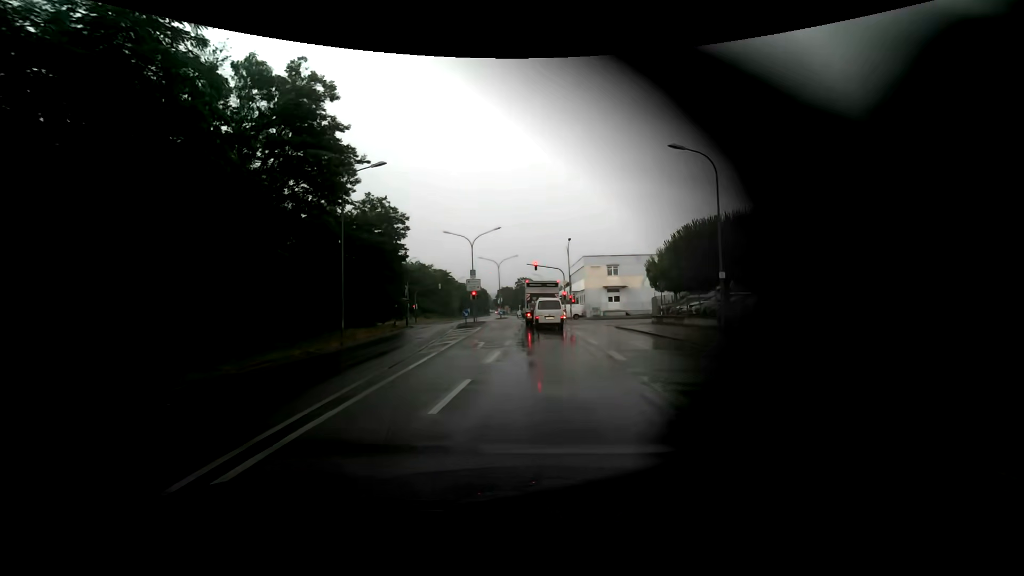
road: secondary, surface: asphalt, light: Day
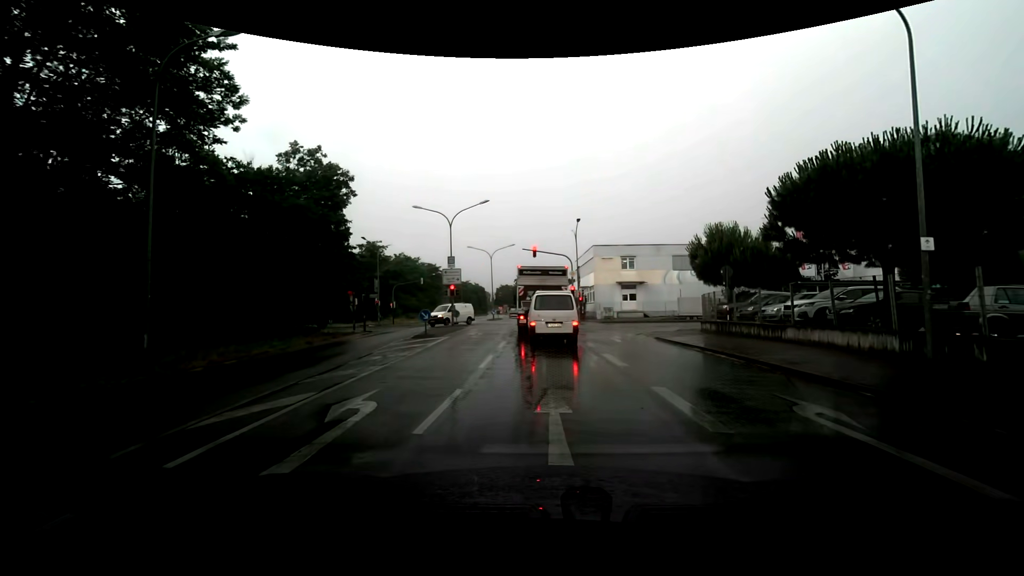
(+0.1, +12.7) m; 0°
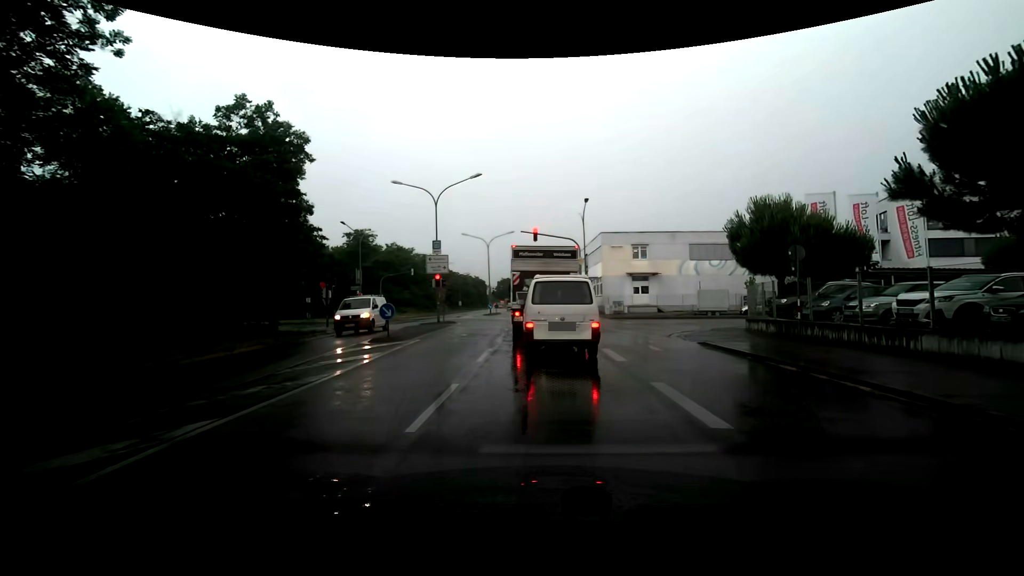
(0.0, +6.0) m; -1°
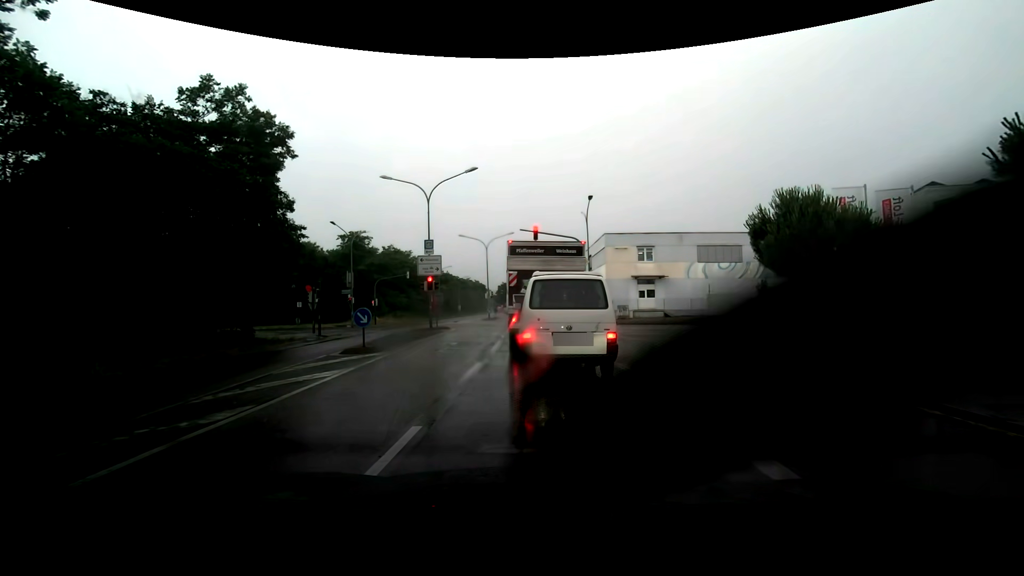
(0.0, +2.4) m; 0°
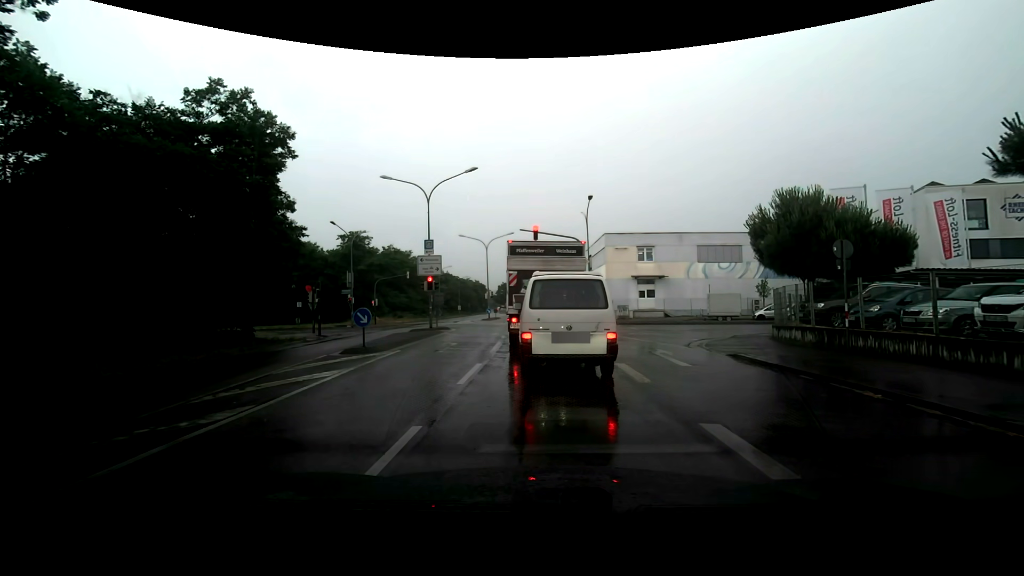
(0.0, 0.0) m; 0°
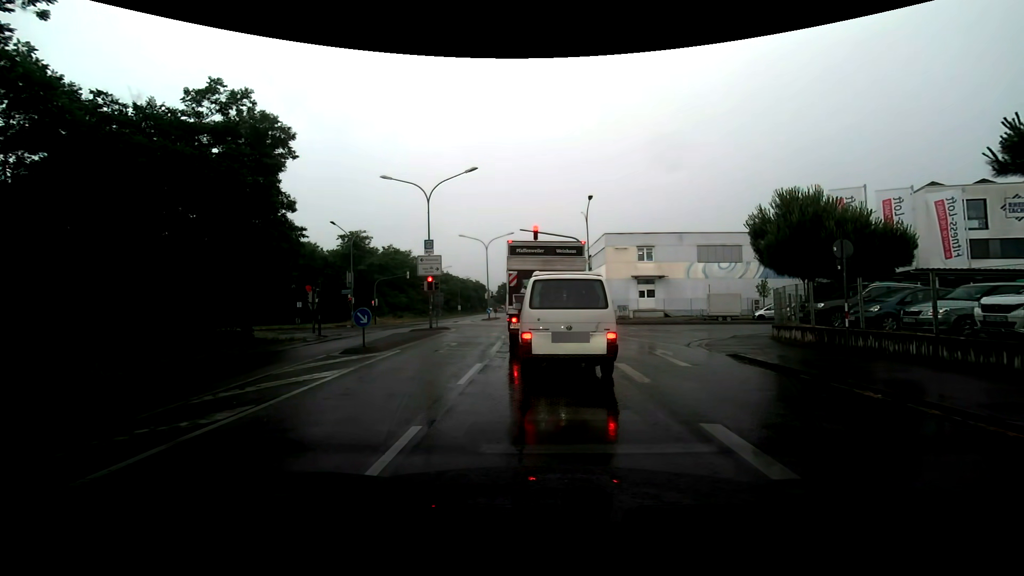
(0.0, 0.0) m; 0°
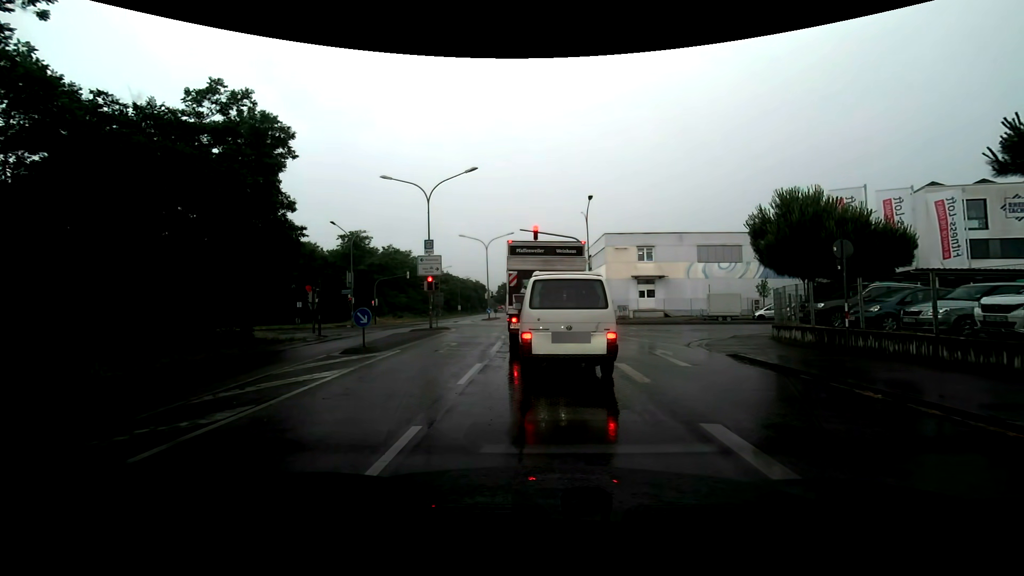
(0.0, 0.0) m; 0°
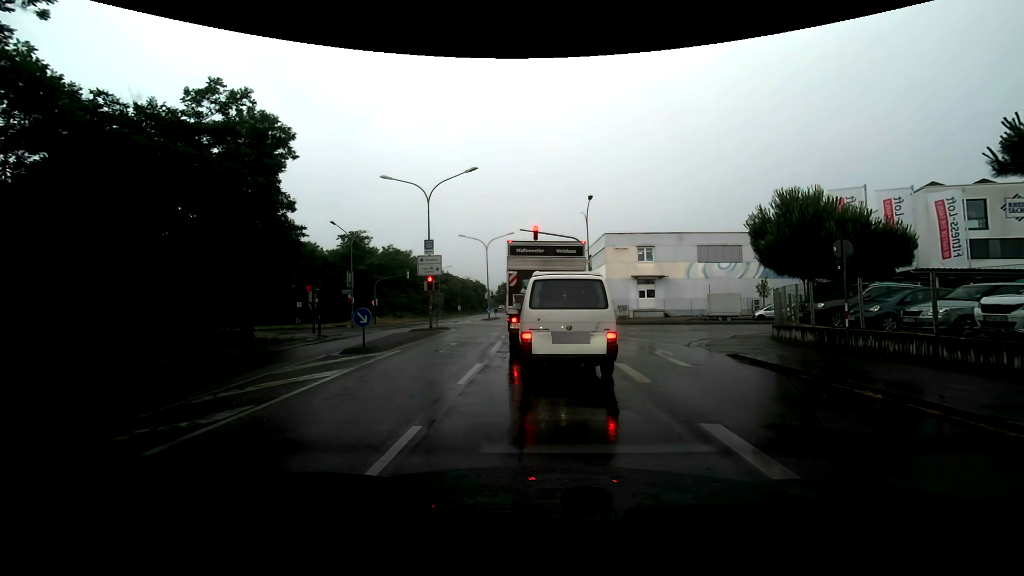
(0.0, 0.0) m; 0°
(0, +10) (0, +20) (0, +30) (-1, +40) (-1, +50) (-2, +60) (-2, +70) (-2, +80) (-3, +90) (-4, +100) m
